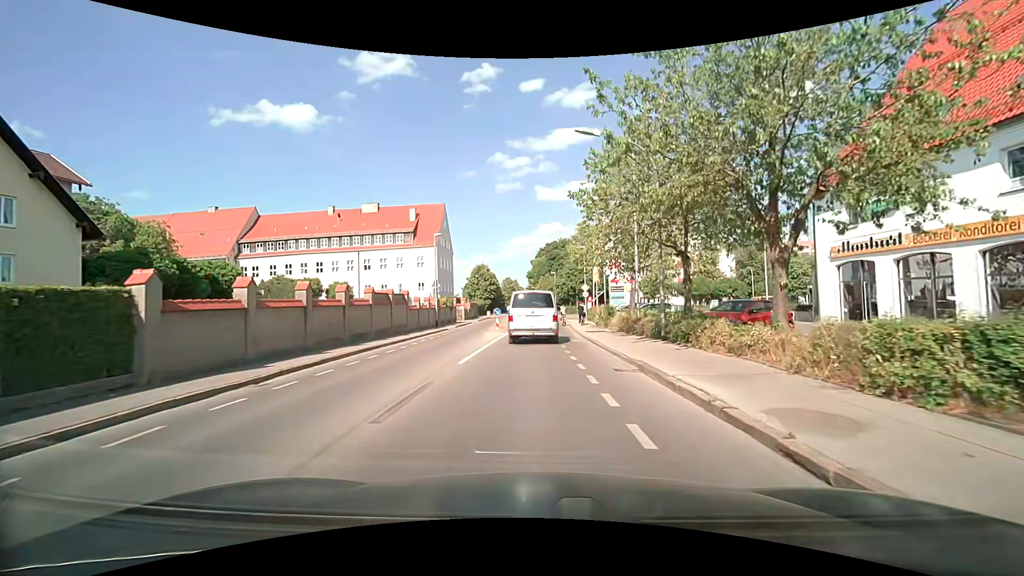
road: secondary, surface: asphalt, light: Day
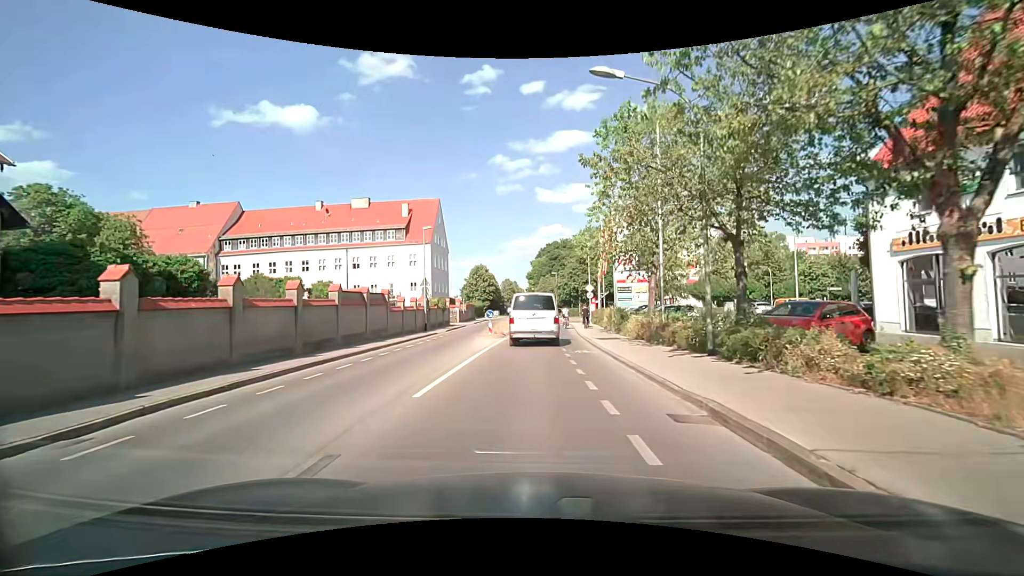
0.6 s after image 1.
(0.0, +4.4) m; -1°
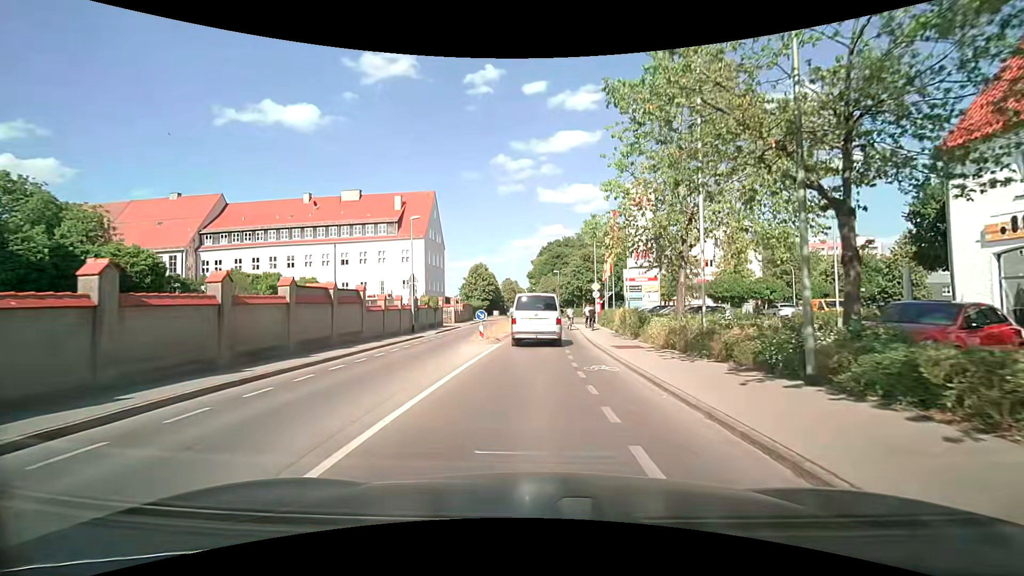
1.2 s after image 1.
(0.0, +4.3) m; 0°
